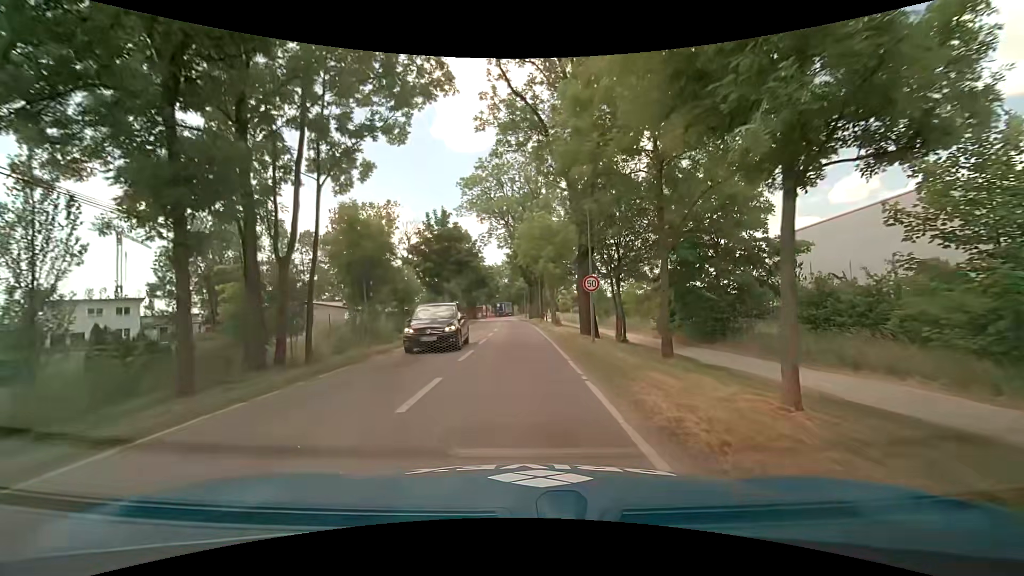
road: tertiary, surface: asphalt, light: Day
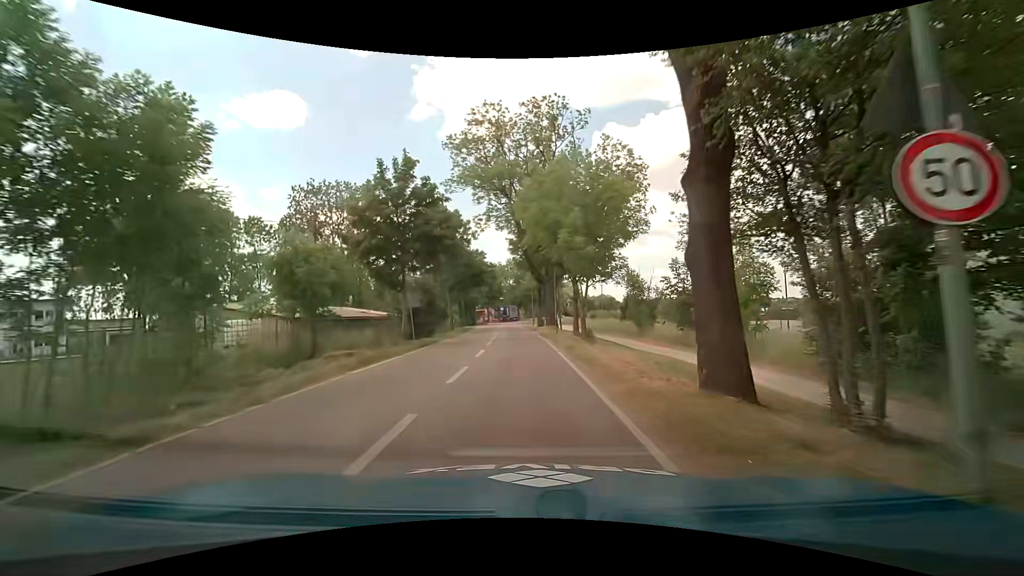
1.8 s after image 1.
(0.0, +15.5) m; -1°
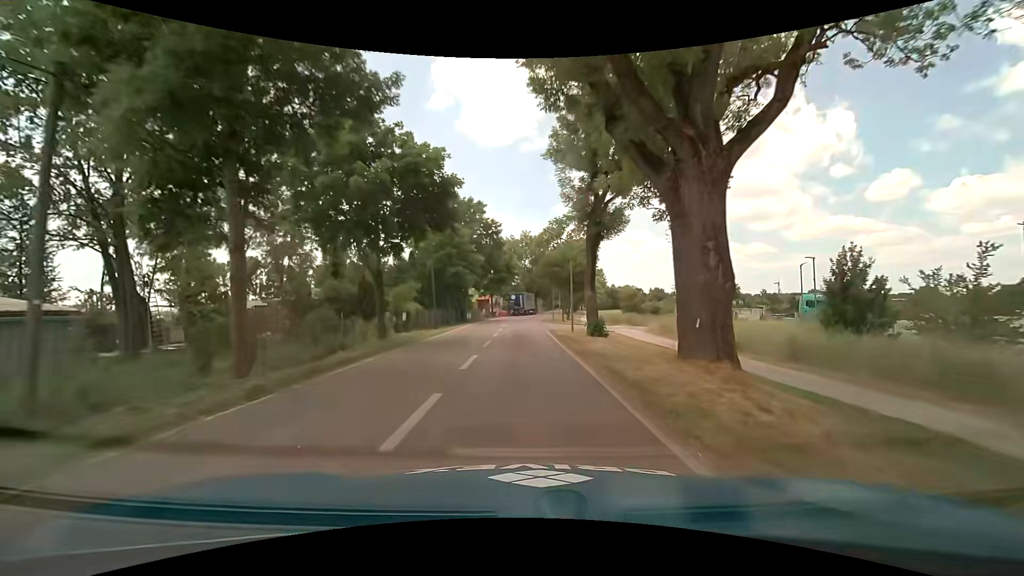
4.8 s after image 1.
(-0.4, +35.8) m; -1°
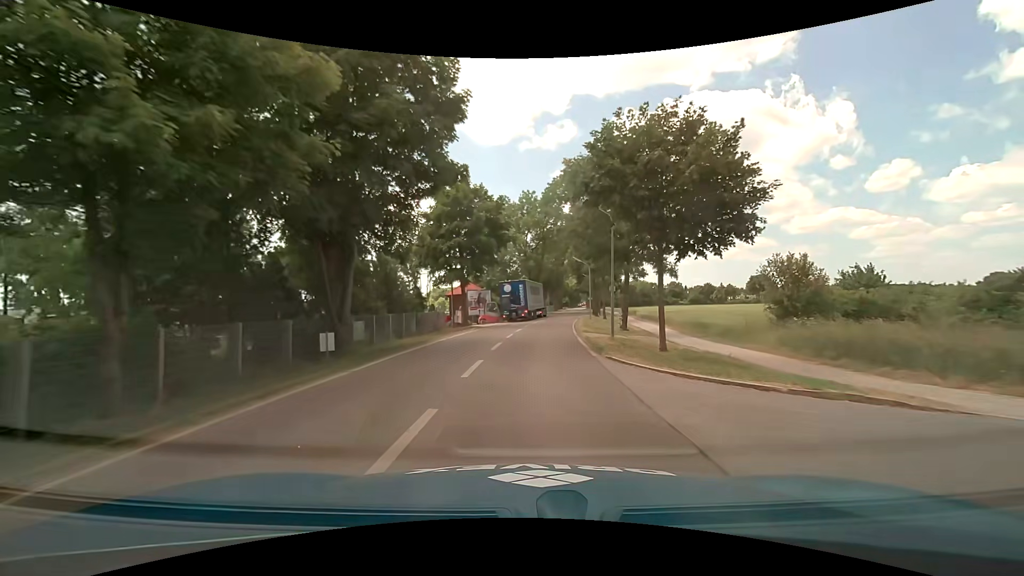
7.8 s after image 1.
(-0.2, +37.4) m; 0°
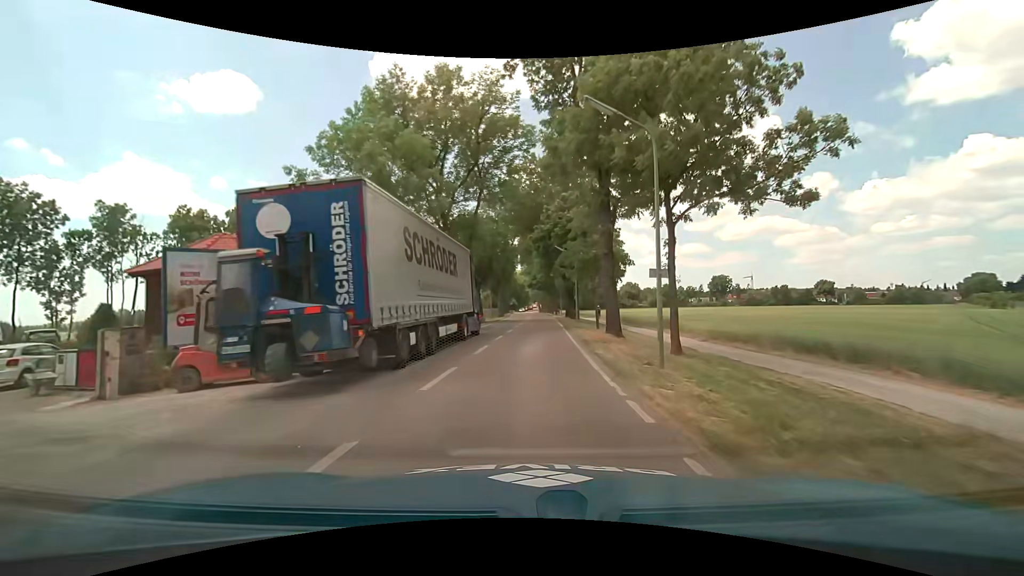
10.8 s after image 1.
(+2.1, +37.8) m; +6°
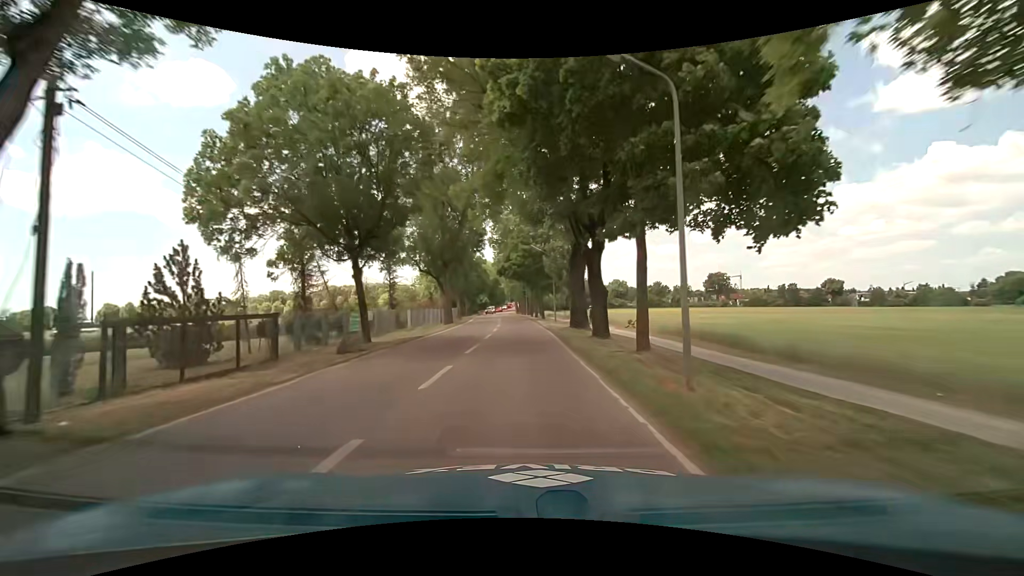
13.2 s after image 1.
(+0.9, +30.3) m; +3°
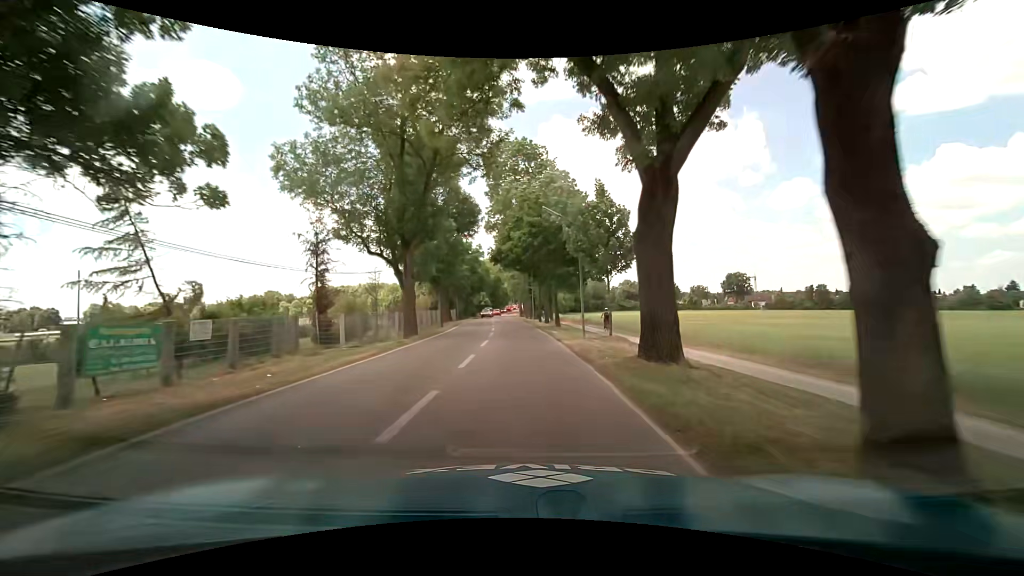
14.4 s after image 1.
(-0.2, +15.2) m; -1°
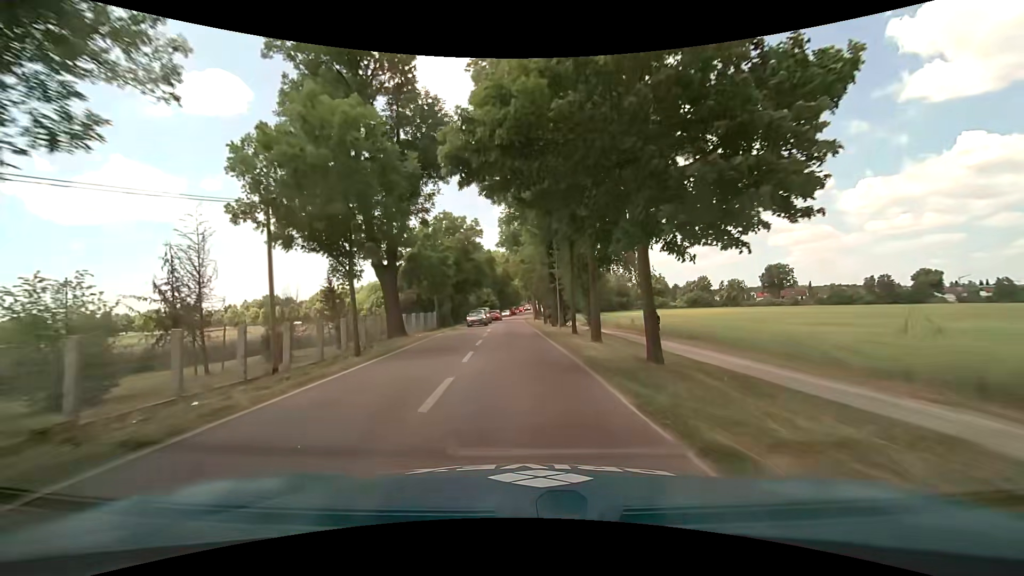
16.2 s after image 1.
(-0.4, +22.8) m; -2°
(0, +10) (0, +20) (0, +30) (-1, +40) (-1, +50) (-1, +60) (-1, +70) (-1, +80) (-1, +90) (-1, +100) m
